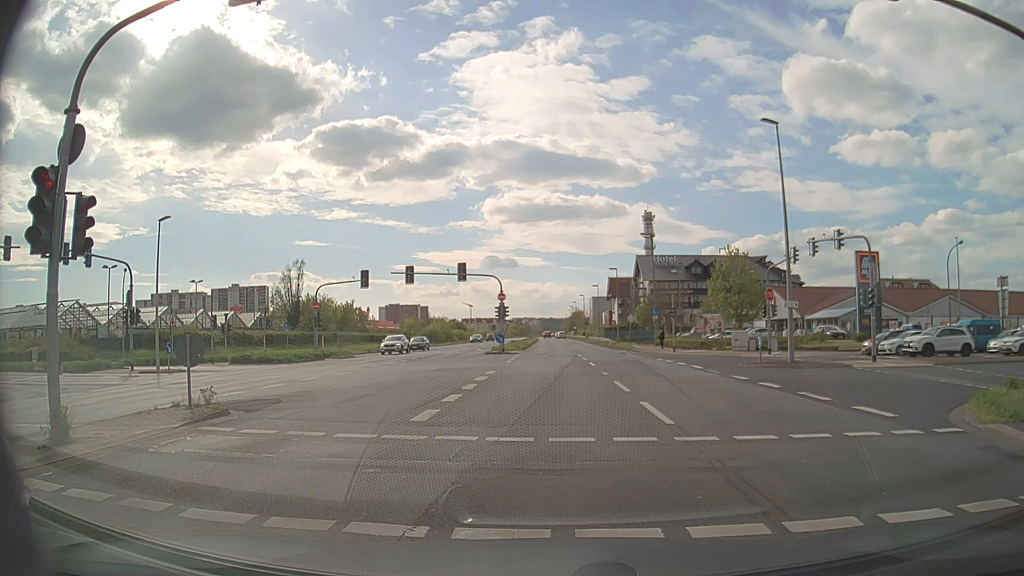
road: primary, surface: asphalt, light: Day
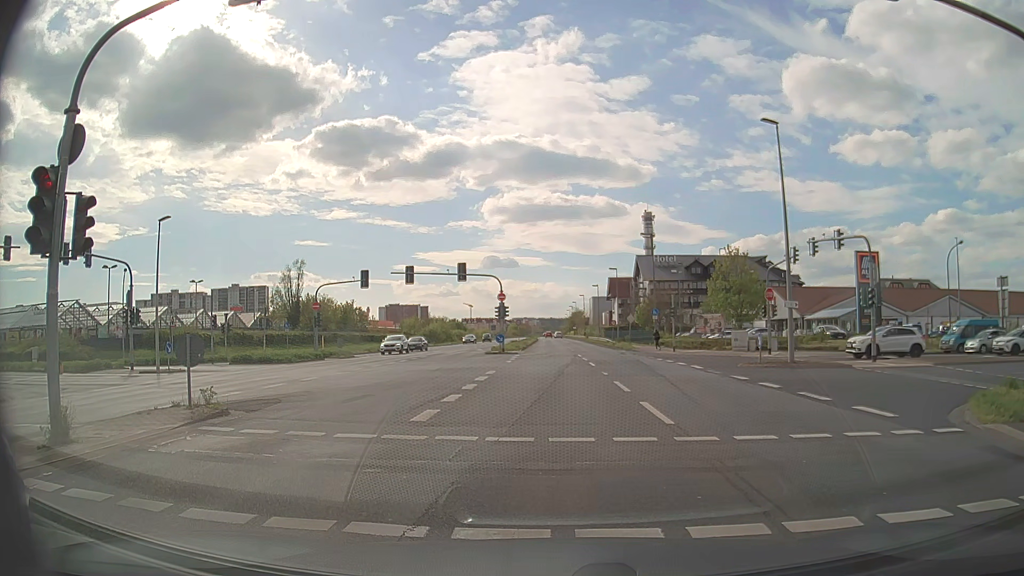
(0.0, 0.0) m; 0°
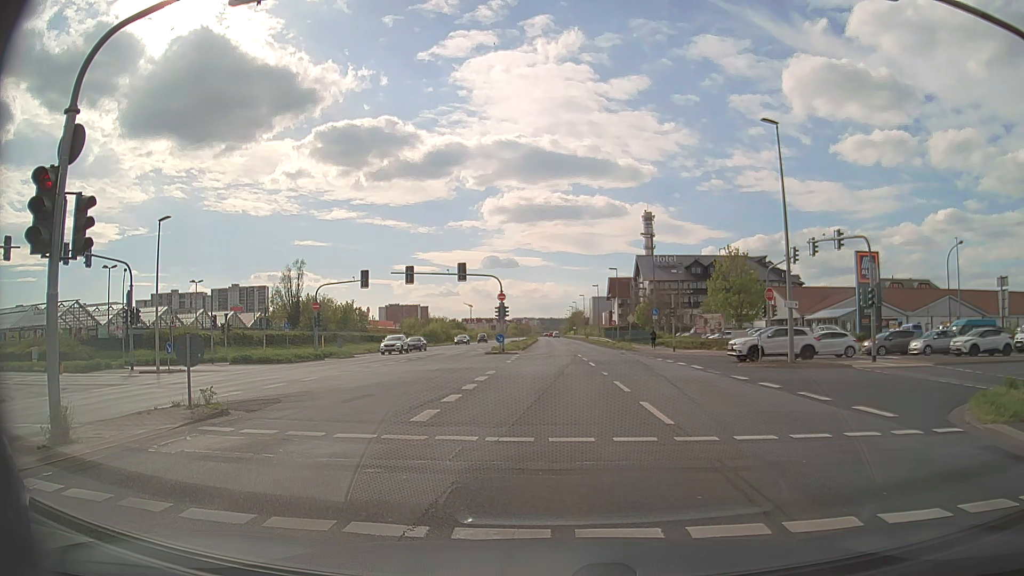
(0.0, 0.0) m; 0°
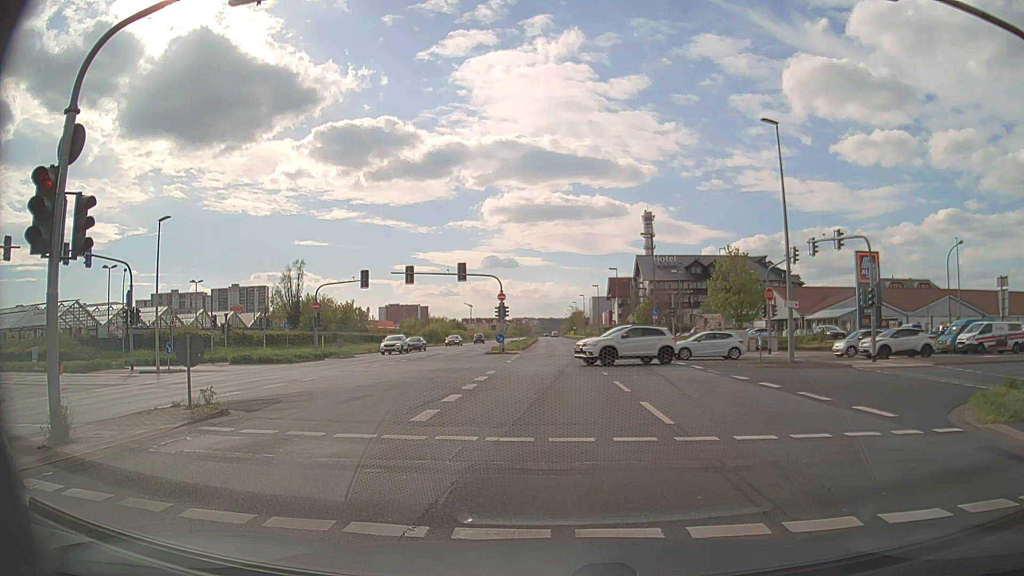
(0.0, 0.0) m; 0°
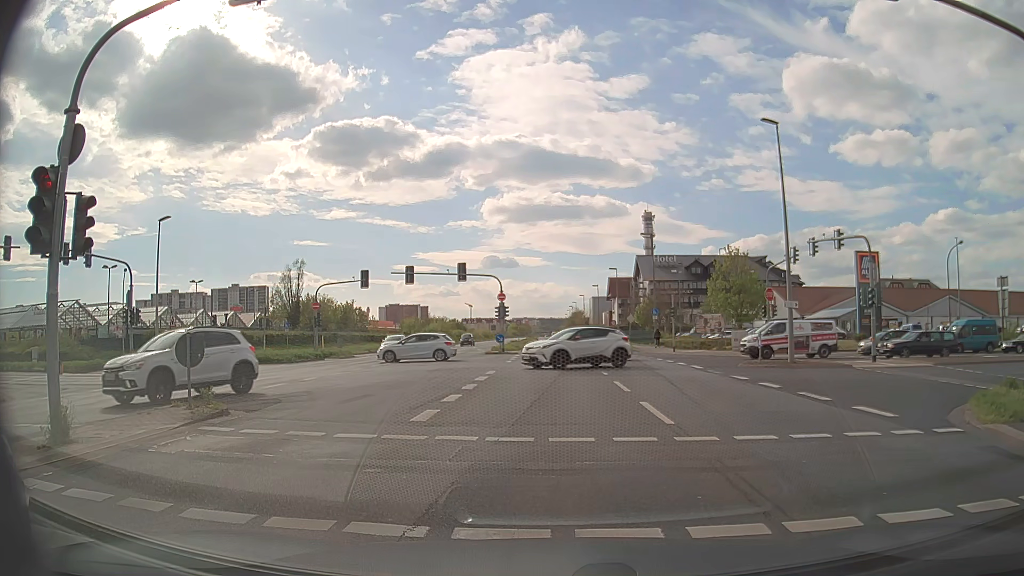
(0.0, 0.0) m; 0°
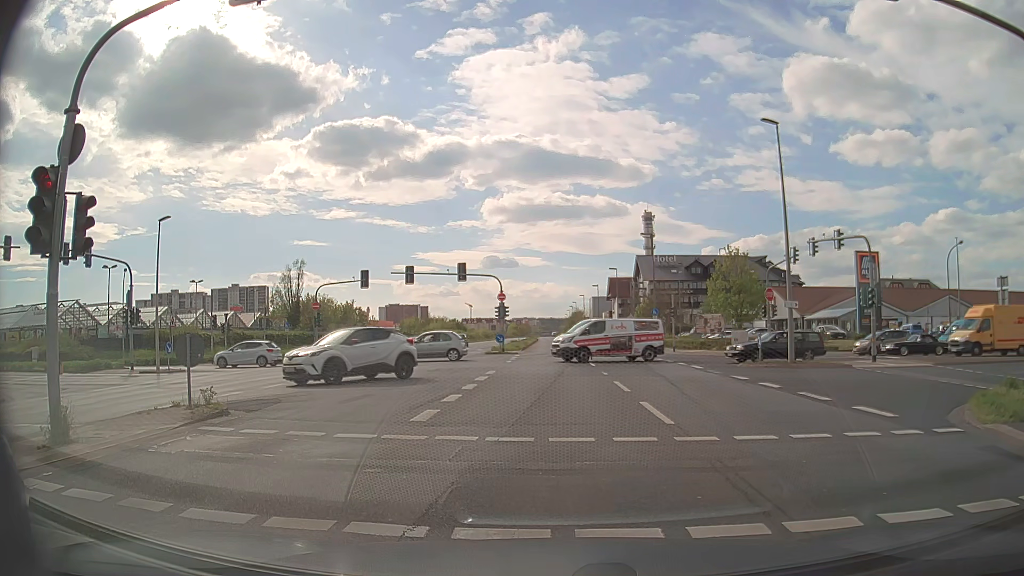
(0.0, 0.0) m; 0°
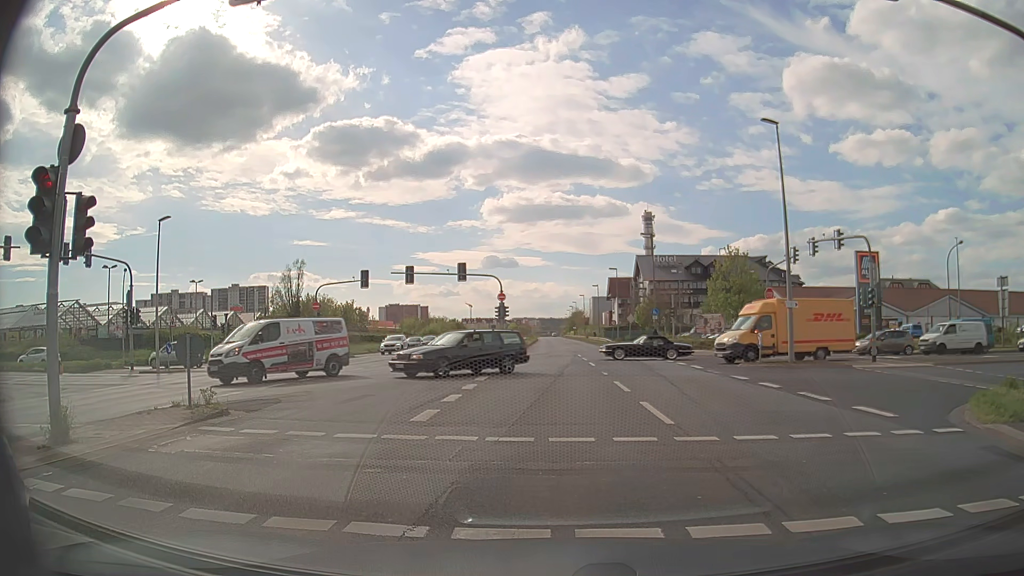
(0.0, 0.0) m; 0°
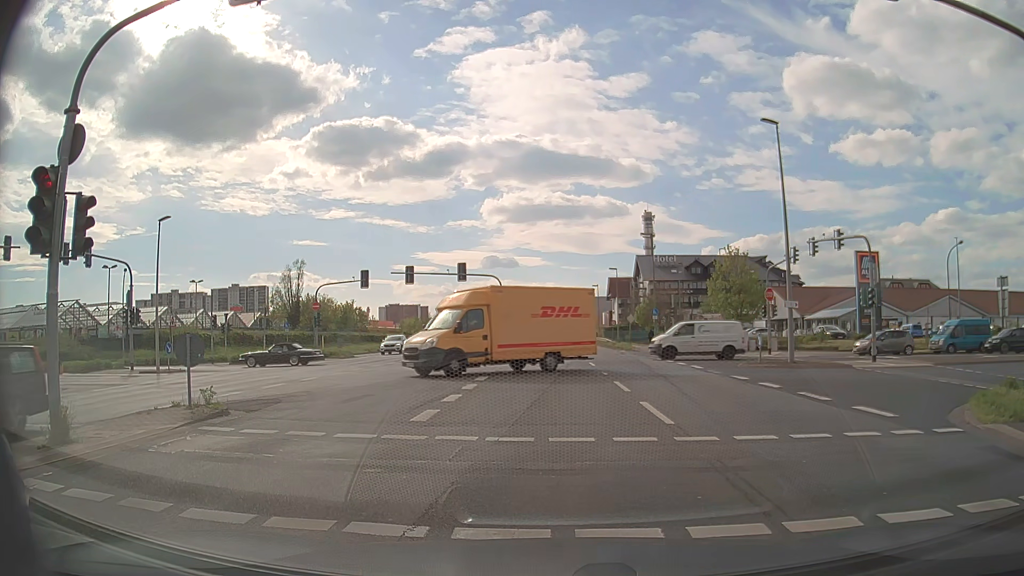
(0.0, 0.0) m; 0°
(0, +10) (0, +20) (0, +30) (0, +40) (0, +50) (0, +60) (0, +70) (0, +80) (0, +90) (0, +100) m
